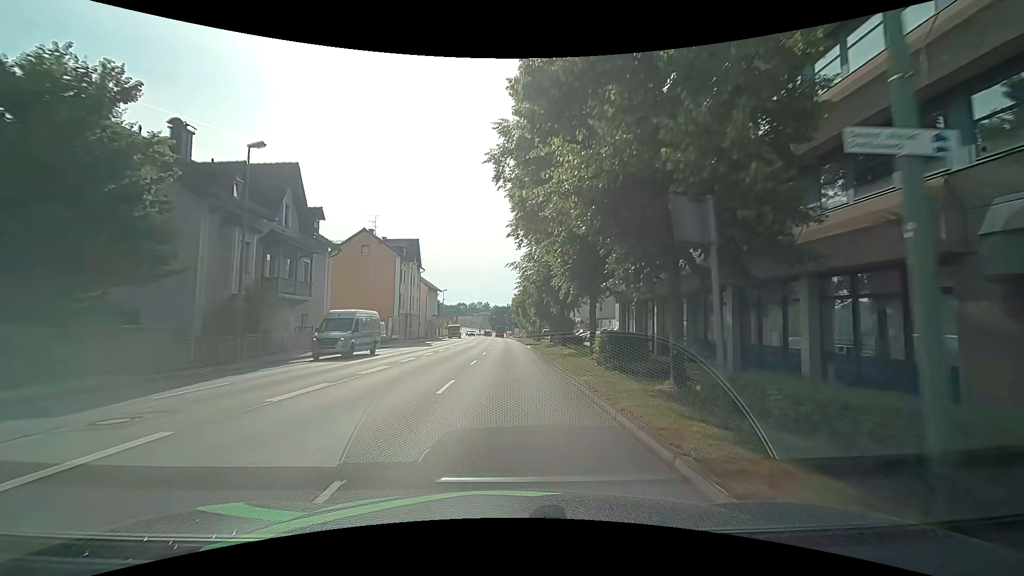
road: primary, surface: asphalt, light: Day
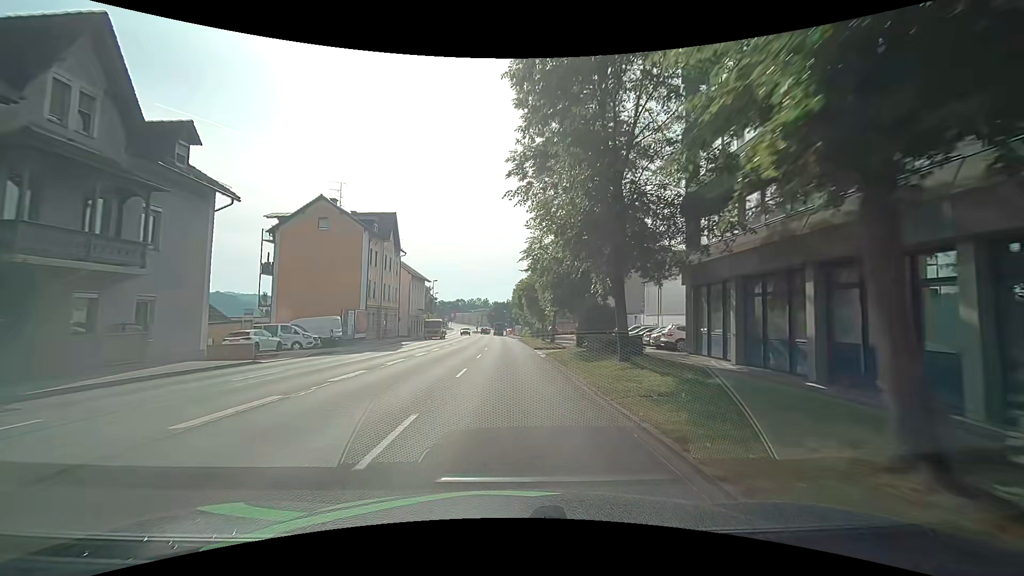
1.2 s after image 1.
(-0.2, +14.9) m; 0°
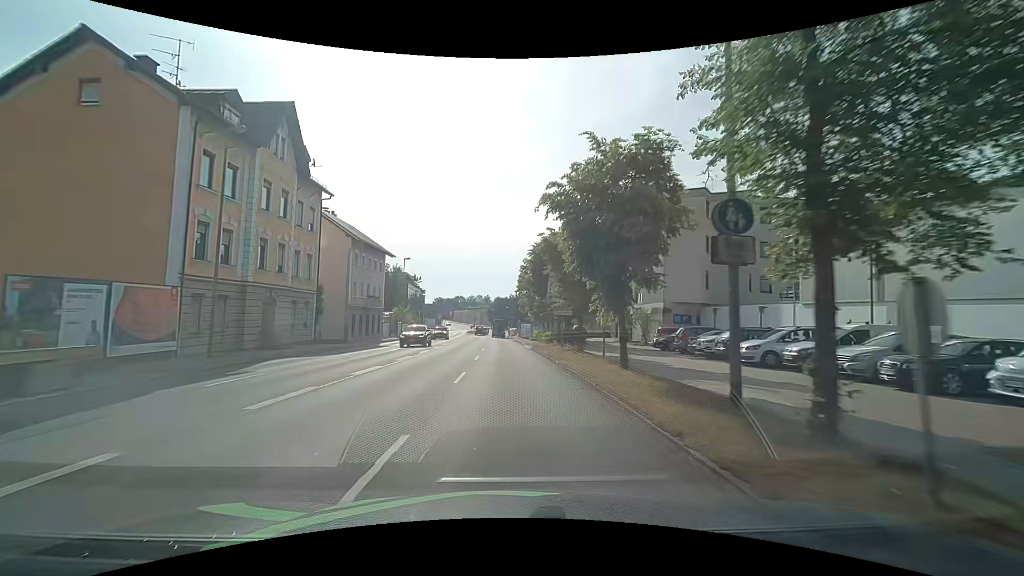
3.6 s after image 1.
(-0.1, +28.3) m; 0°
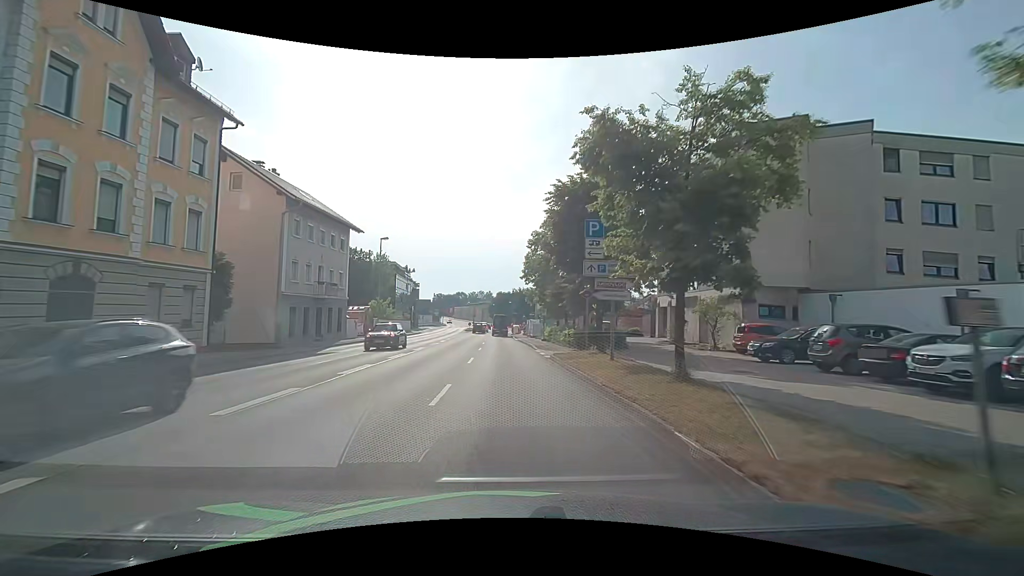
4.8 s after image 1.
(-0.1, +12.9) m; -1°
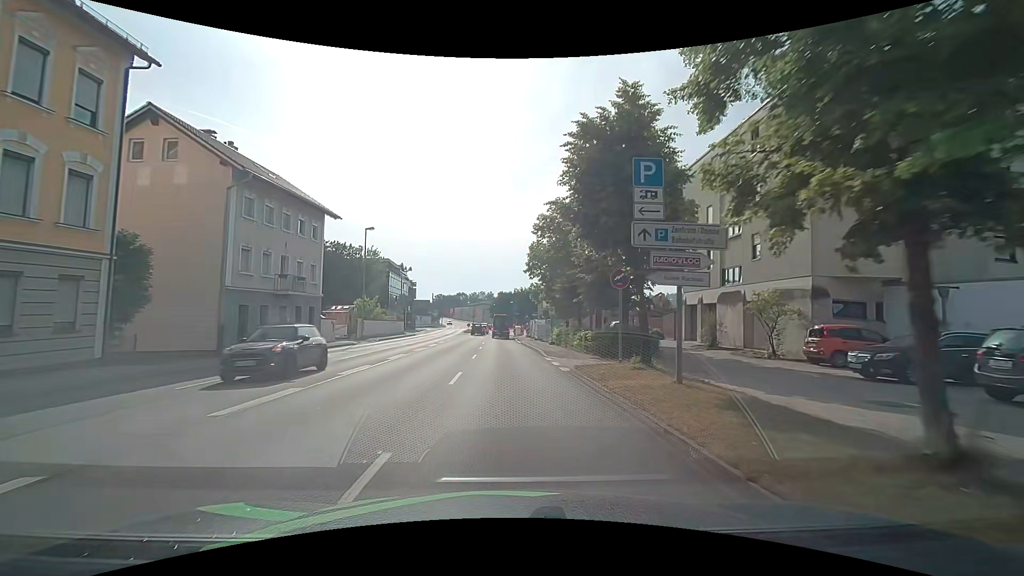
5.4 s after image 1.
(+0.1, +5.9) m; +1°
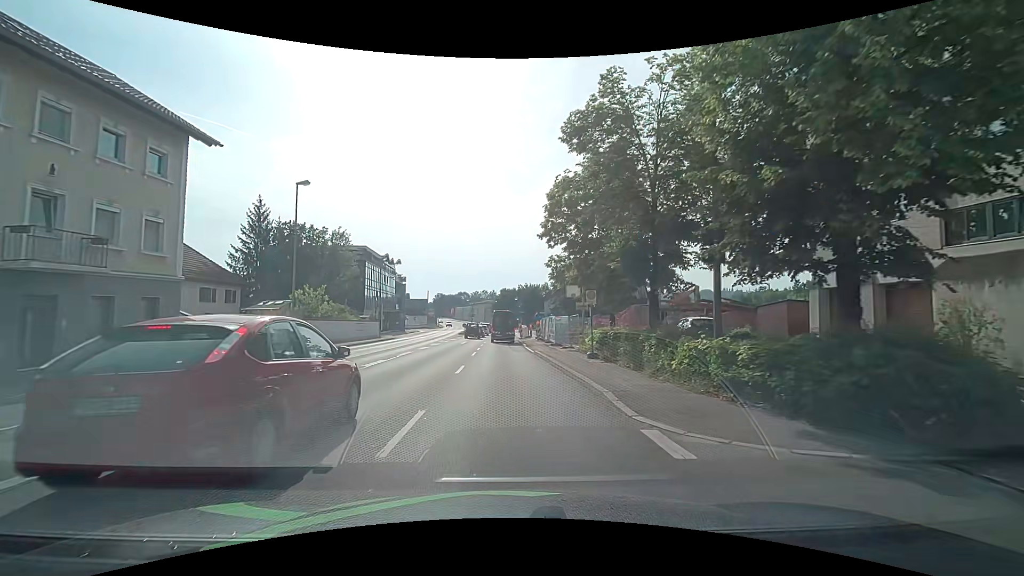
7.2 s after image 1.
(-0.1, +15.1) m; -1°
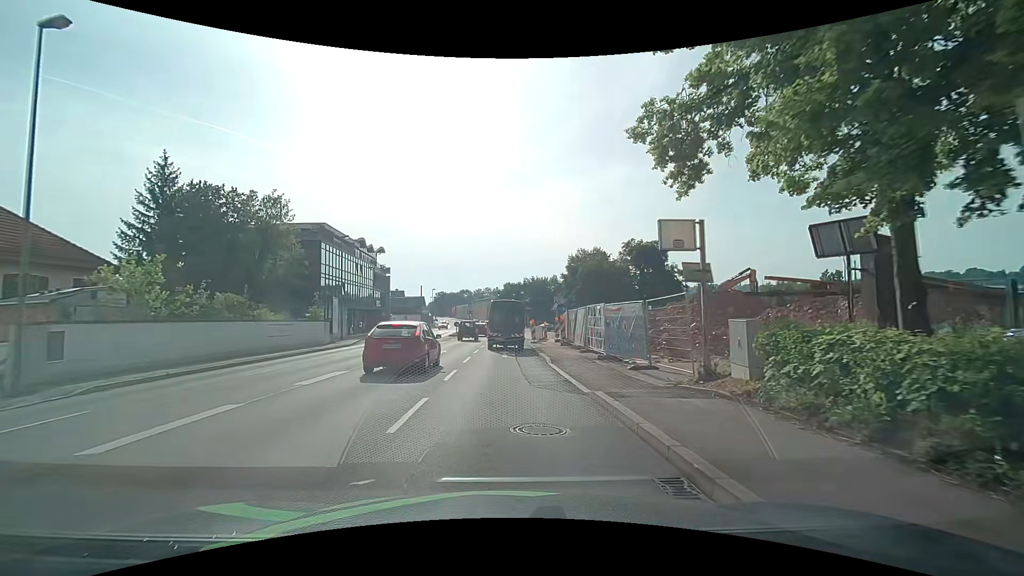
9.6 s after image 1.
(+0.1, +16.6) m; 0°
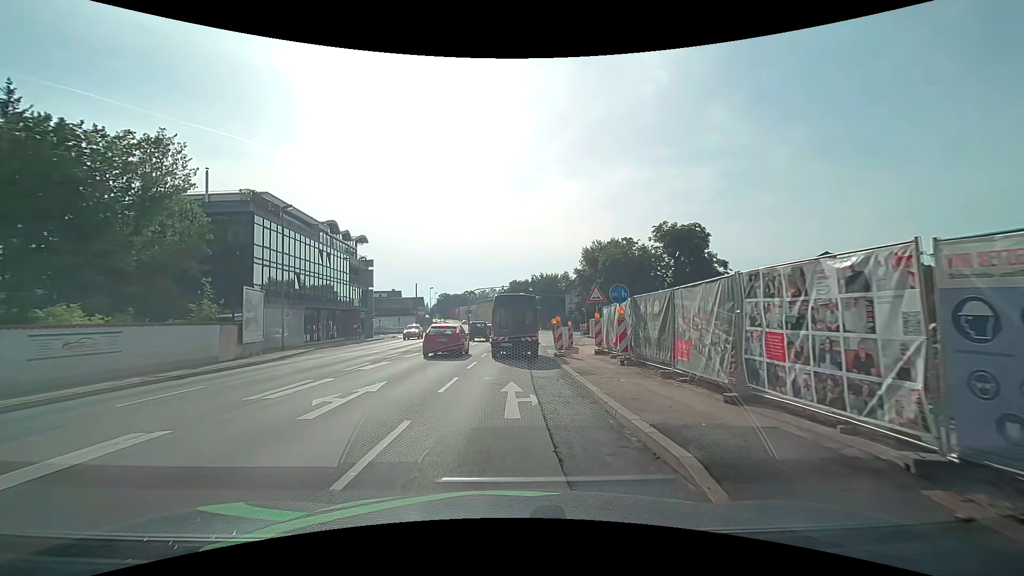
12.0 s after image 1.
(-0.2, +14.1) m; -1°
(0, +10) (0, +20) (0, +30) (+1, +40) (+1, +50) (+1, +60) (+1, +70) (+1, +80) (0, +90) (0, +100) m
